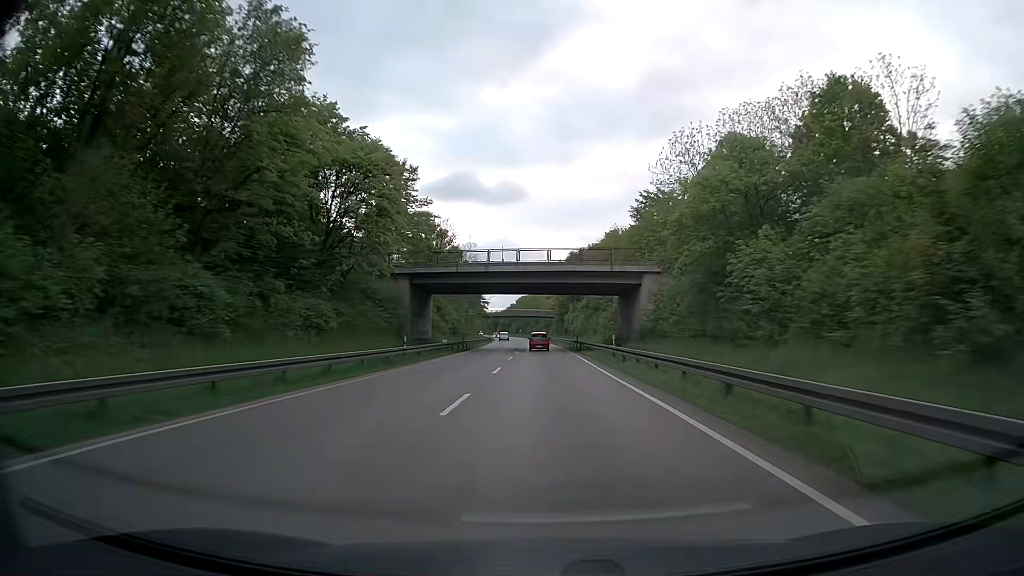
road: trunk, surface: asphalt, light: Day
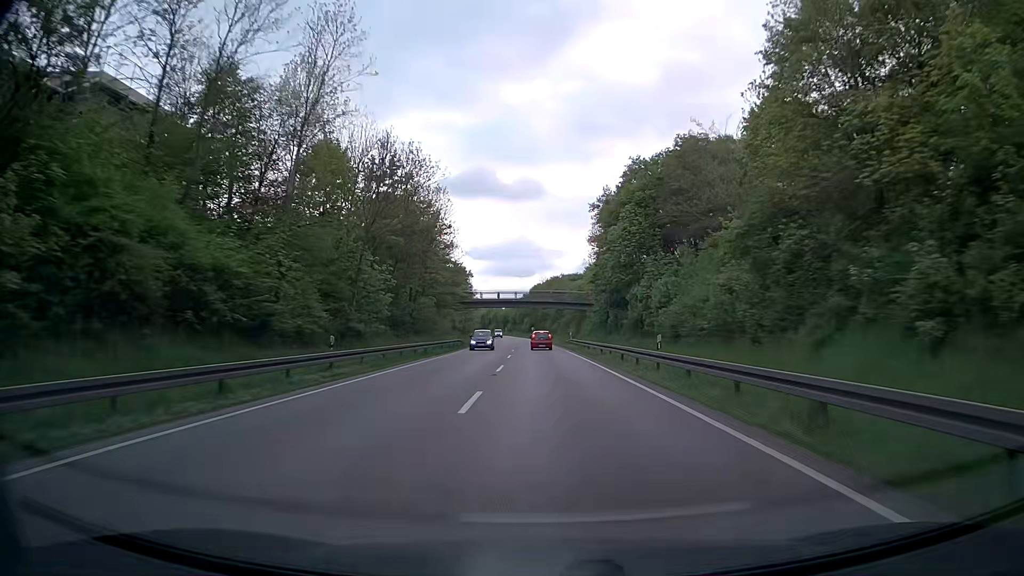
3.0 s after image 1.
(-1.1, +71.9) m; -2°
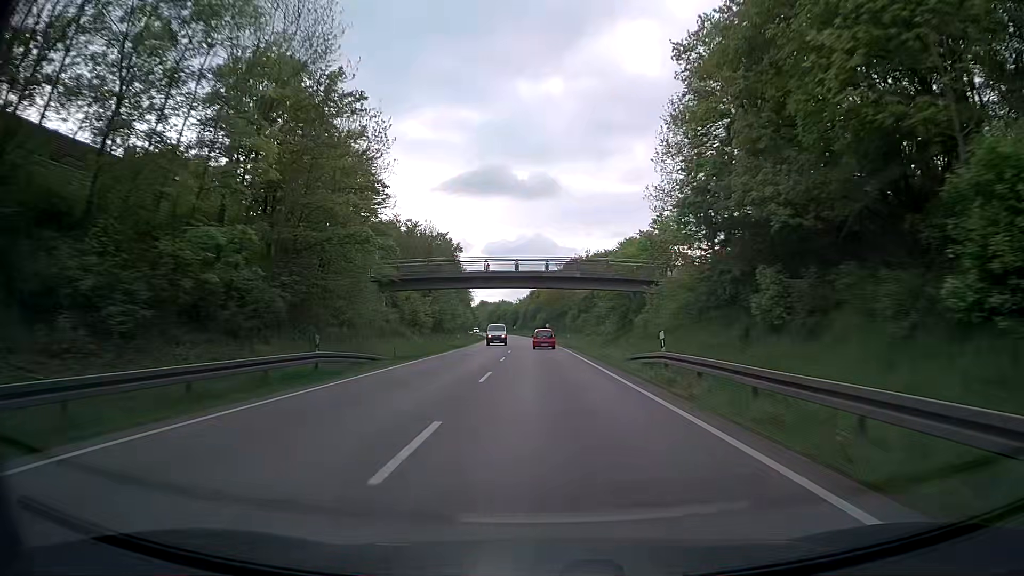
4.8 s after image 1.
(-0.1, +41.3) m; -1°
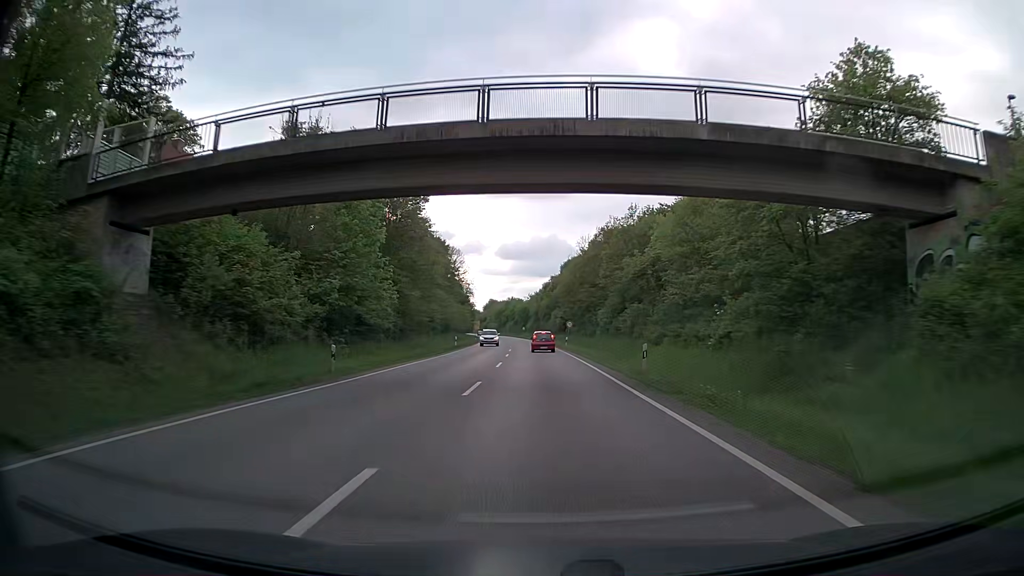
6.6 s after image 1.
(-0.5, +39.4) m; -1°
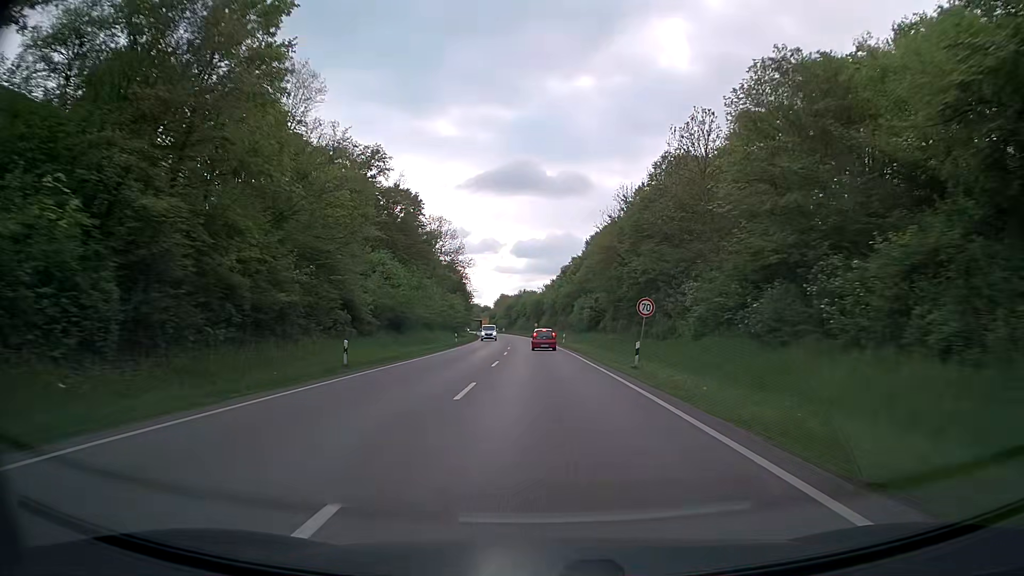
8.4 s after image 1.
(-0.5, +37.4) m; -1°
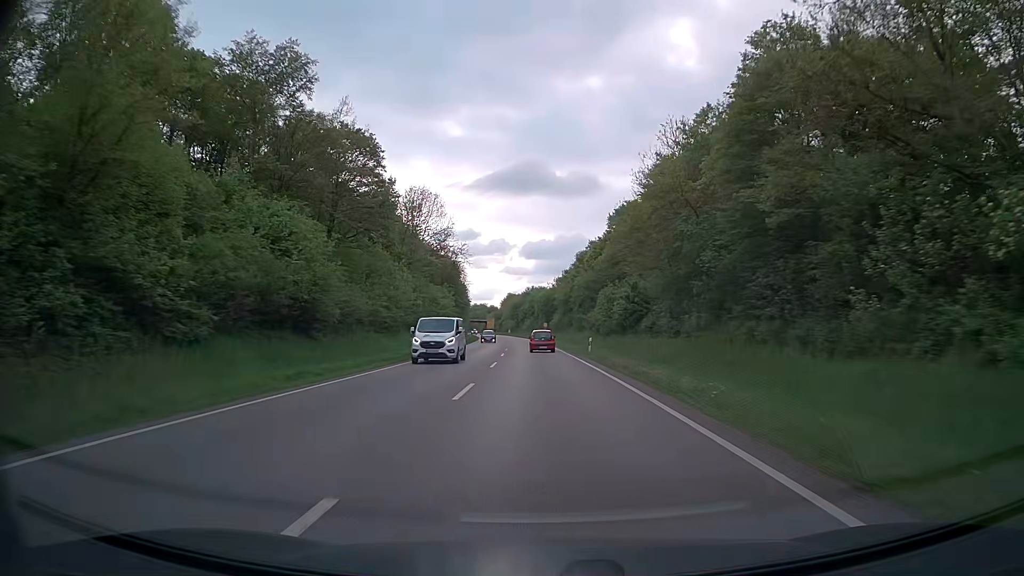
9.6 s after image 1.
(-0.2, +23.9) m; -1°
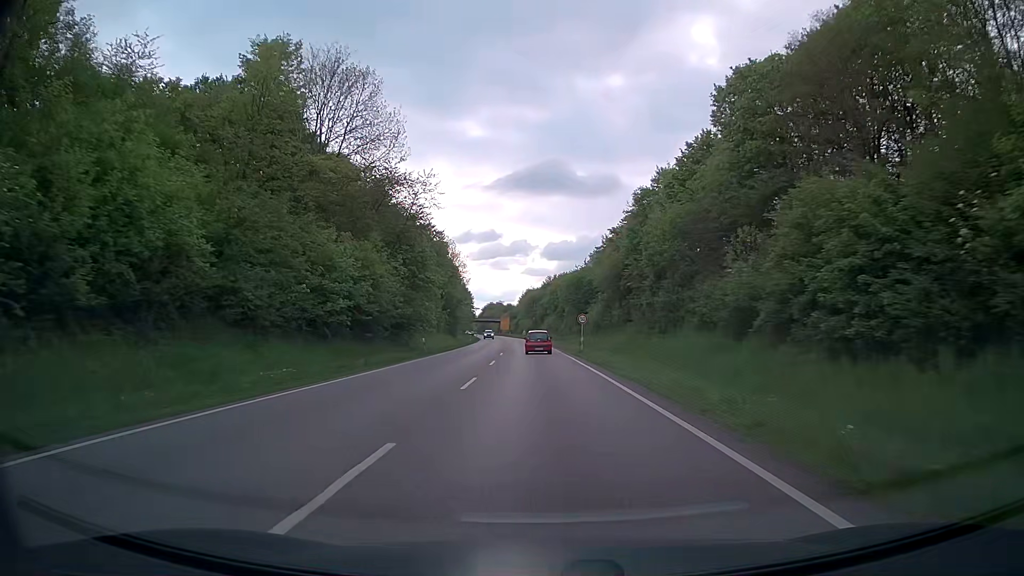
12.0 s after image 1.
(-0.7, +45.3) m; -2°
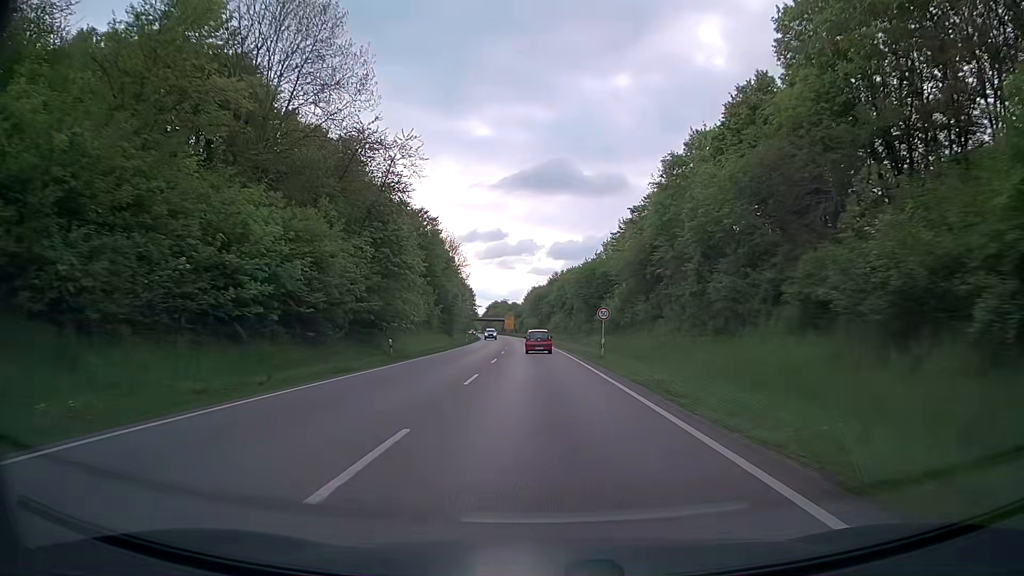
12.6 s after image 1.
(0.0, +10.9) m; -1°
(0, +10) (0, +20) (0, +30) (-1, +40) (-1, +50) (-1, +60) (-2, +70) (-3, +80) (-3, +90) (-4, +100) m
